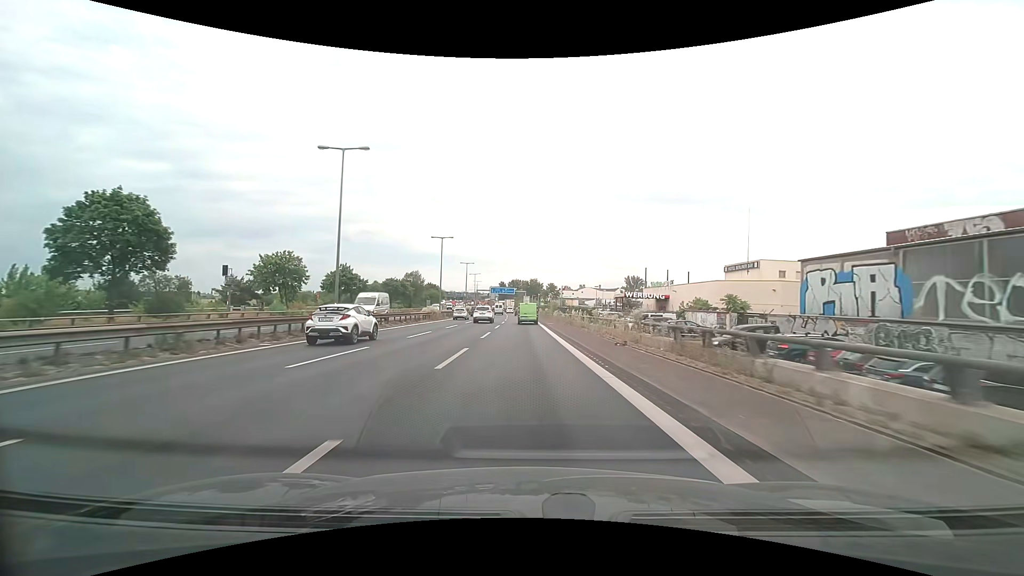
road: motorway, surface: asphalt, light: Day
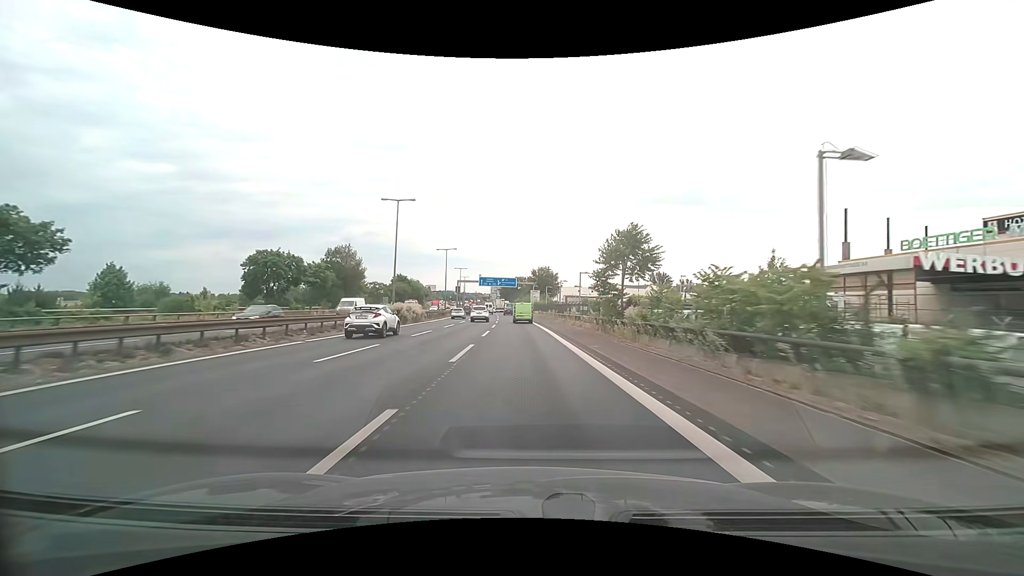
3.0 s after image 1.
(-0.6, +59.5) m; -1°
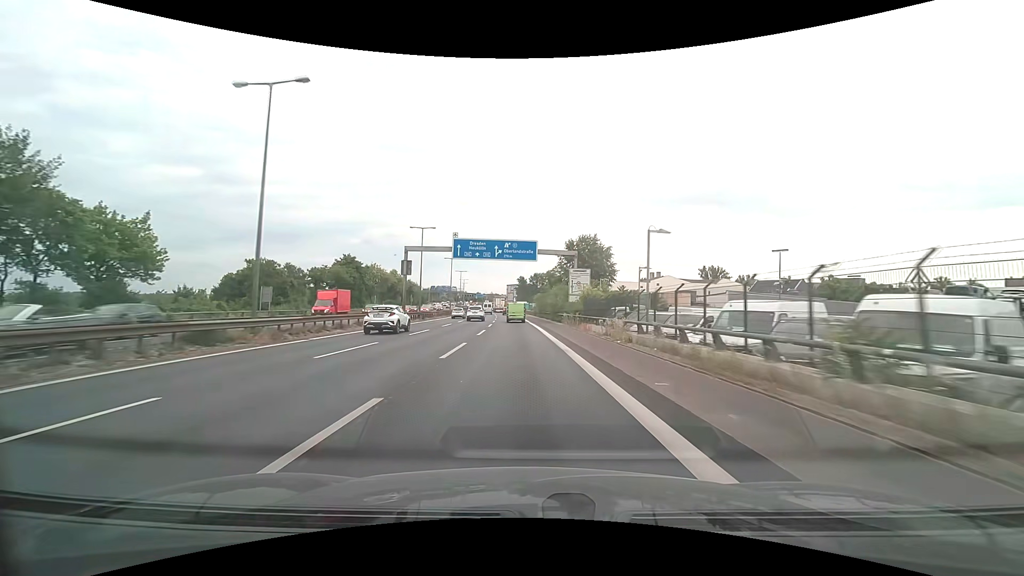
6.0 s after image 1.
(-1.0, +59.6) m; -2°
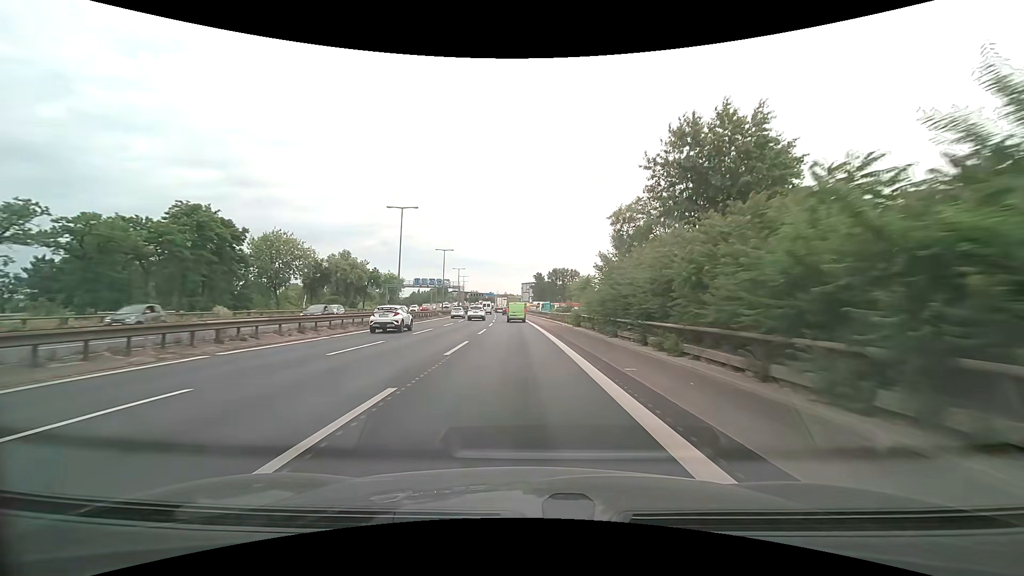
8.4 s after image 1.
(-0.8, +47.7) m; -2°
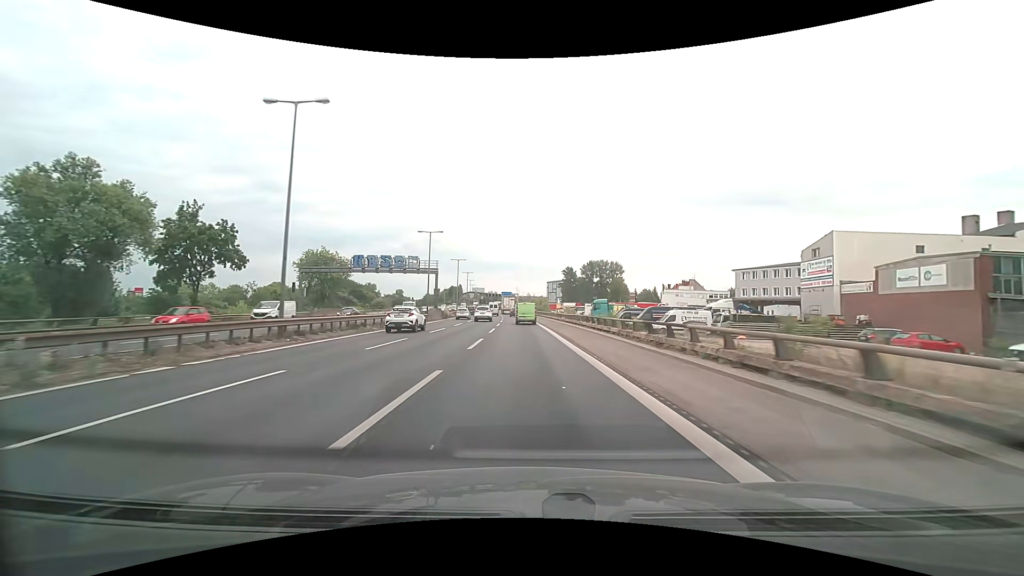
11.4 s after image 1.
(-1.5, +58.0) m; -3°
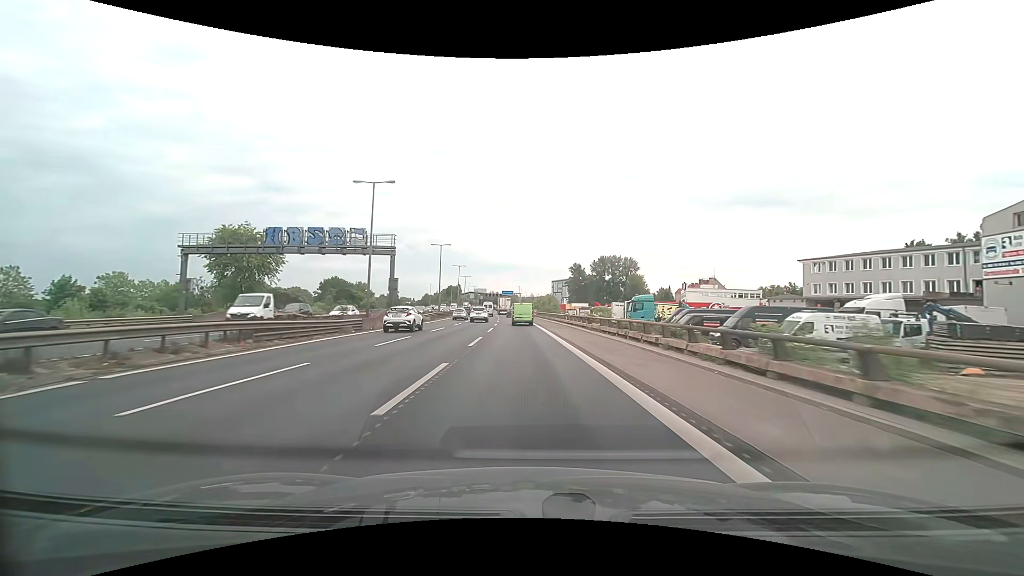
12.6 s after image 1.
(-0.1, +22.7) m; 0°
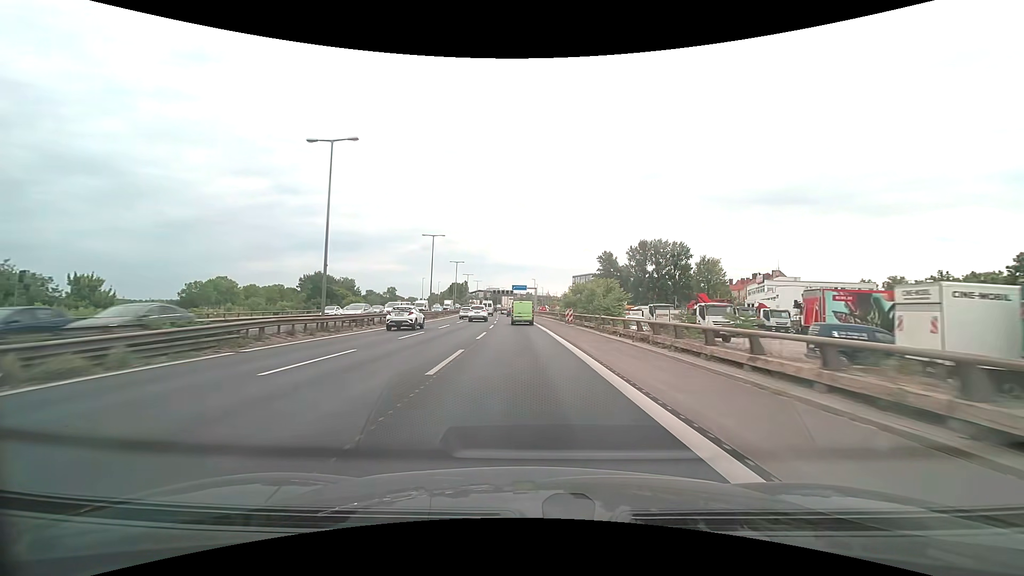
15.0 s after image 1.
(-0.5, +44.6) m; -1°
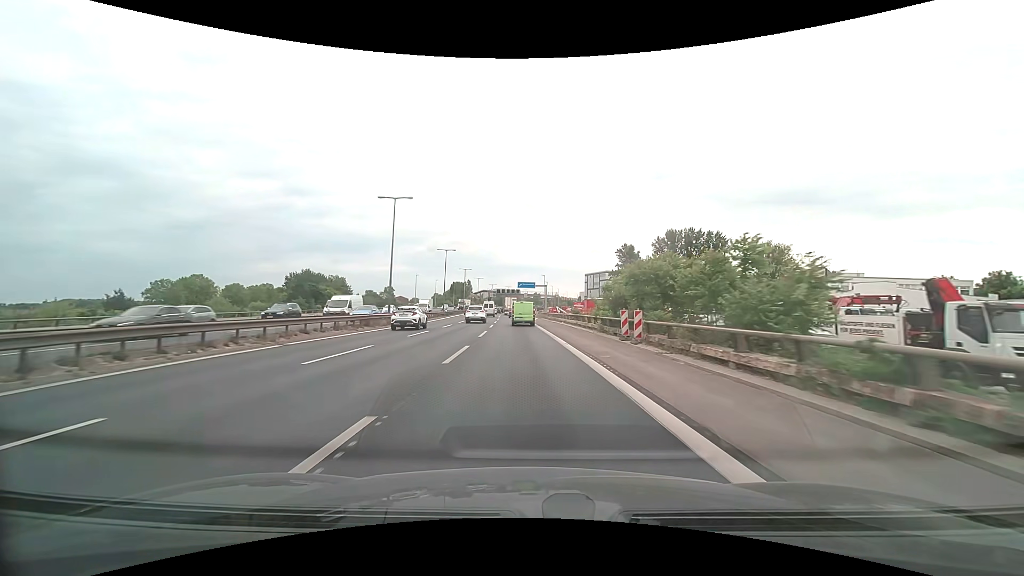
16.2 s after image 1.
(-0.2, +22.0) m; -1°
(0, +10) (0, +20) (0, +30) (-1, +40) (-1, +50) (-1, +60) (-2, +70) (-2, +80) (-2, +90) (-3, +100) m
